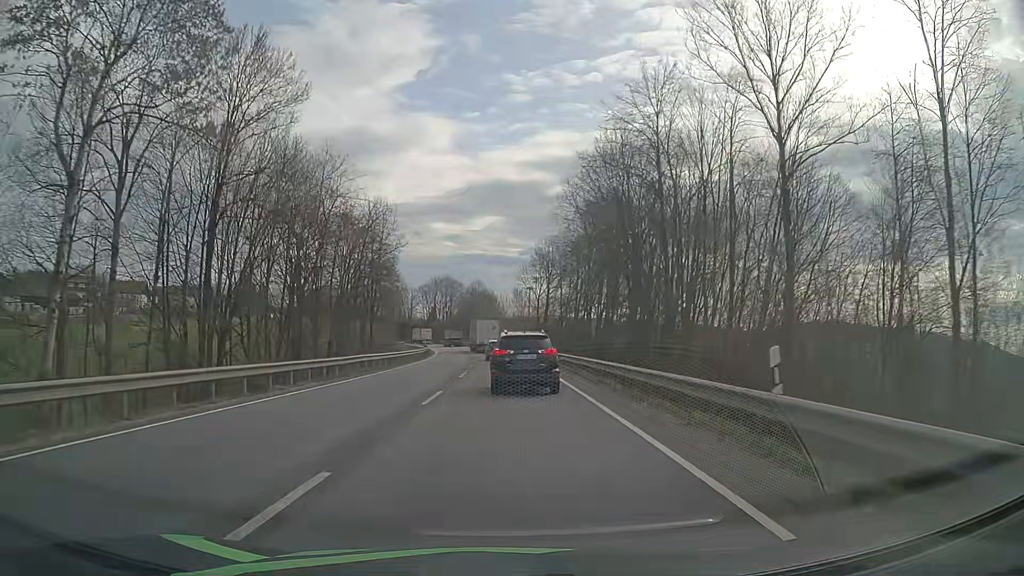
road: primary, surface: asphalt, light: Day
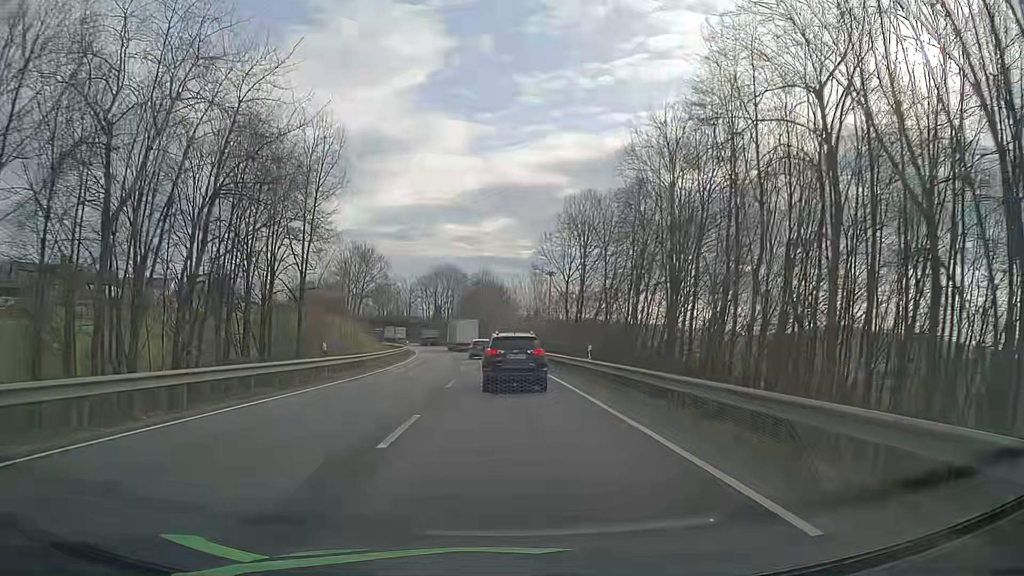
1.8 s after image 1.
(-0.4, +30.3) m; -1°
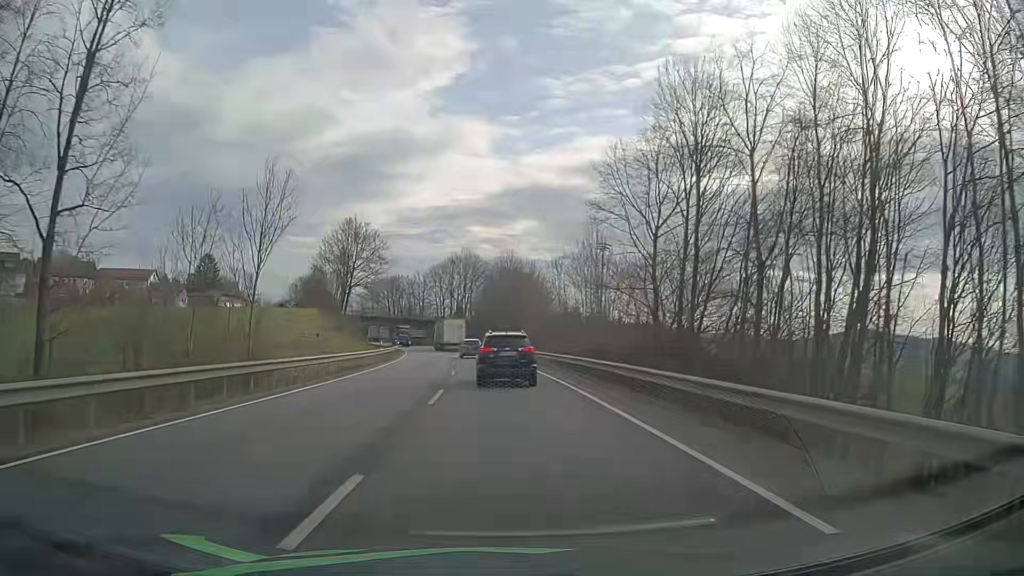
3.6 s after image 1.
(-0.5, +30.1) m; -2°
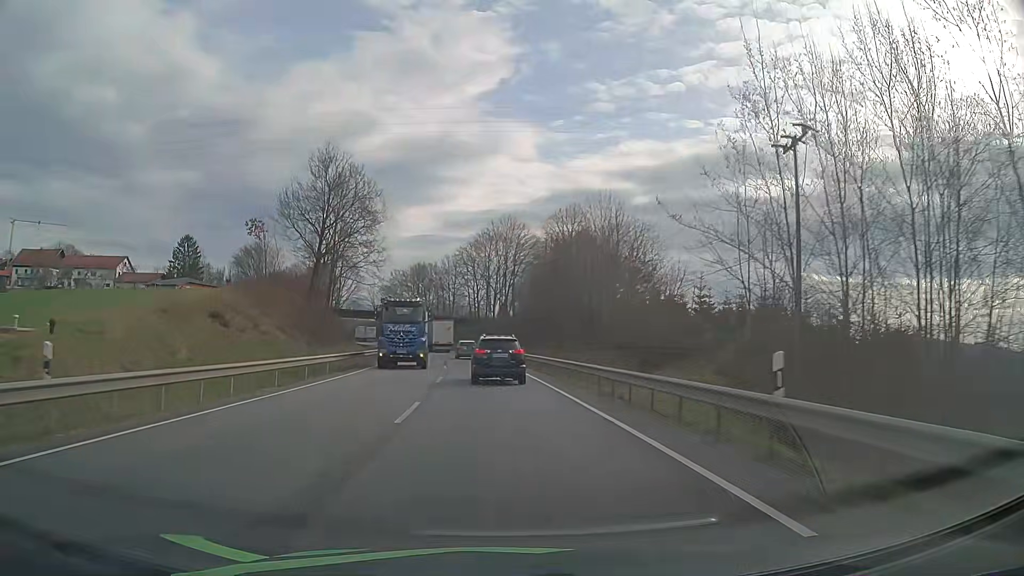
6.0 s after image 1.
(-1.2, +39.4) m; -4°
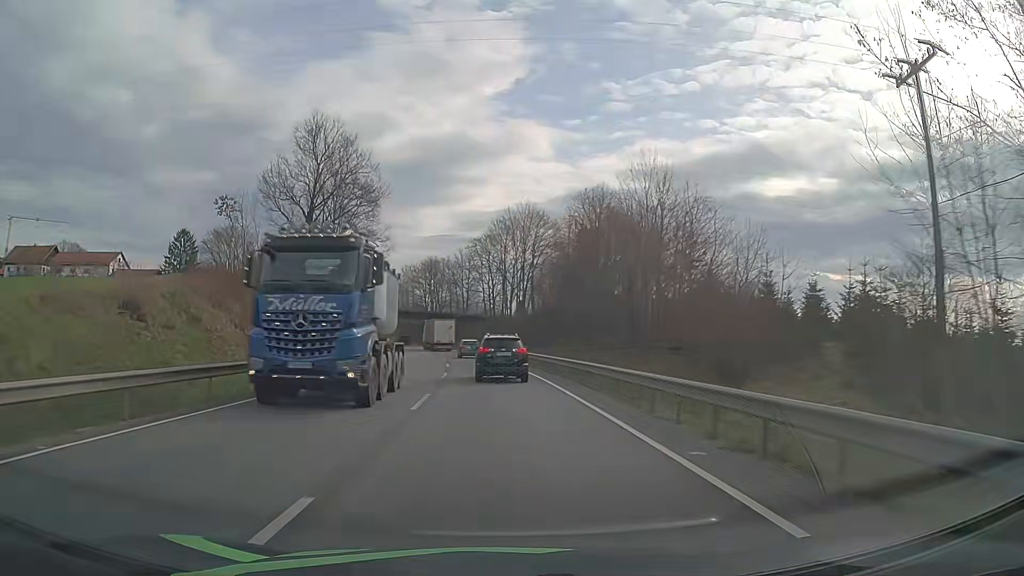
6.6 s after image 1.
(-0.1, +9.9) m; -1°
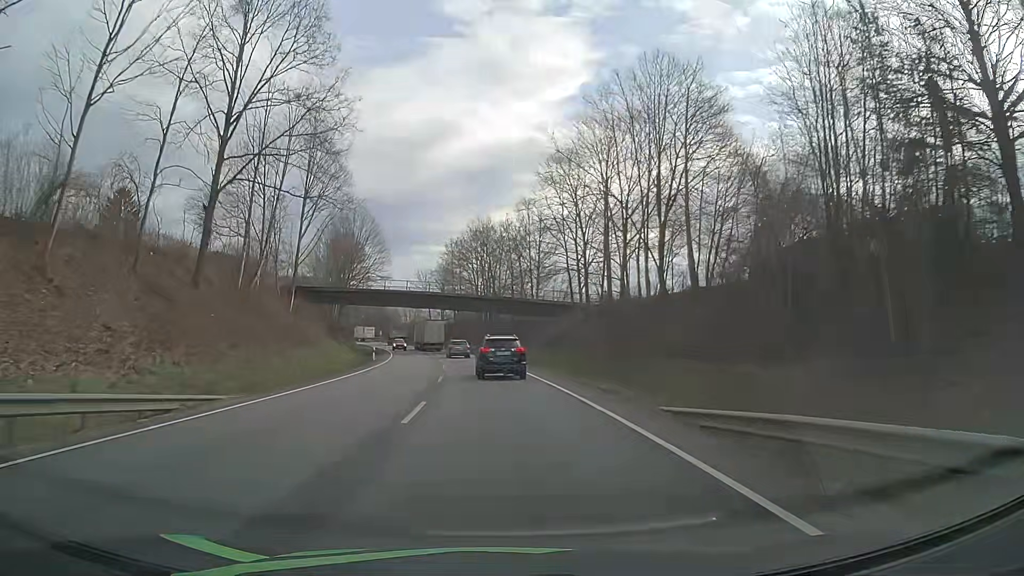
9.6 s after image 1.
(-2.6, +50.6) m; -6°
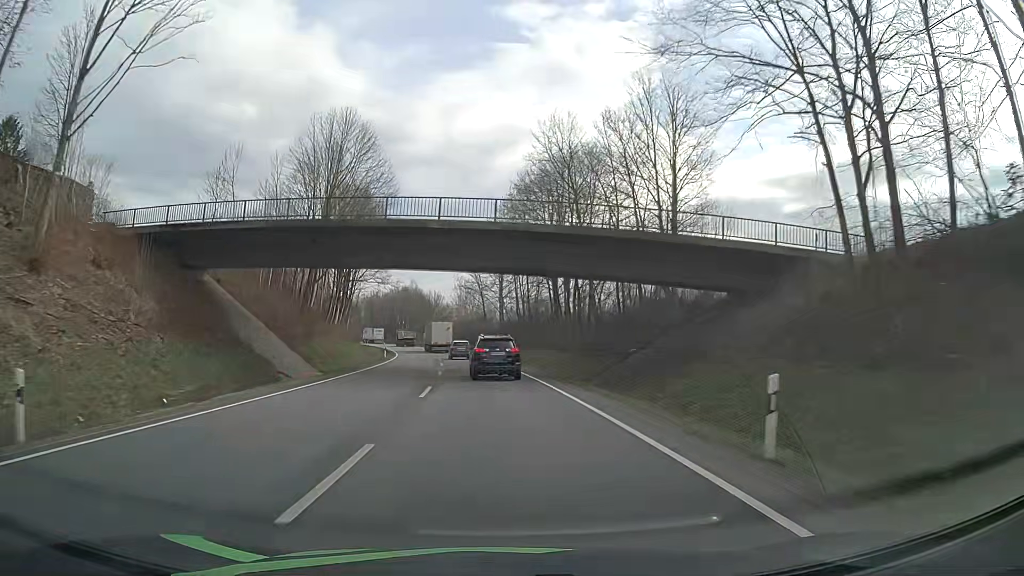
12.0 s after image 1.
(-2.1, +42.8) m; -6°
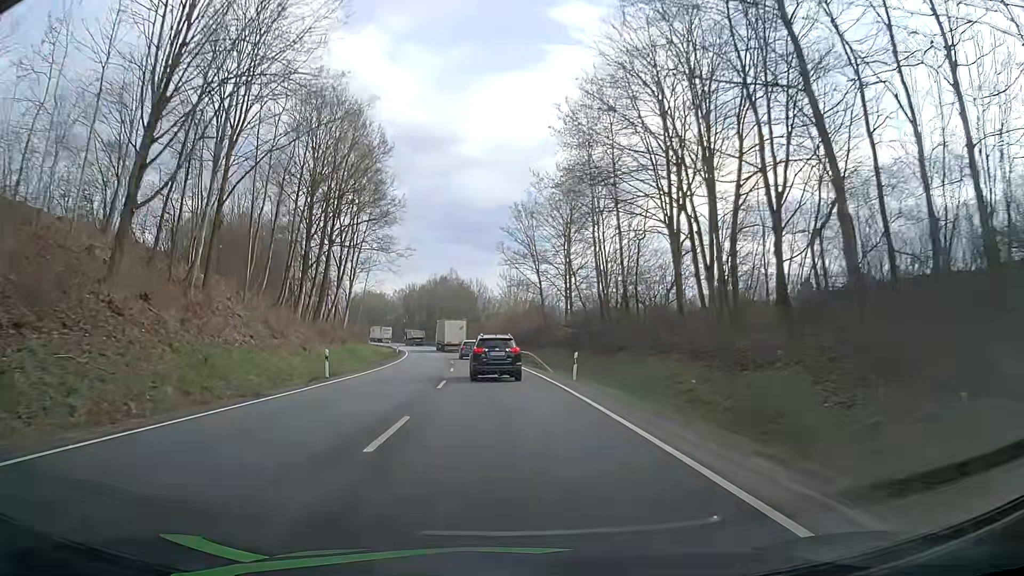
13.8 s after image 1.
(-1.5, +32.8) m; -5°
(0, +10) (0, +20) (-1, +30) (-1, +40) (-2, +50) (-3, +60) (-4, +70) (-5, +80) (-7, +90) (-8, +100) m
